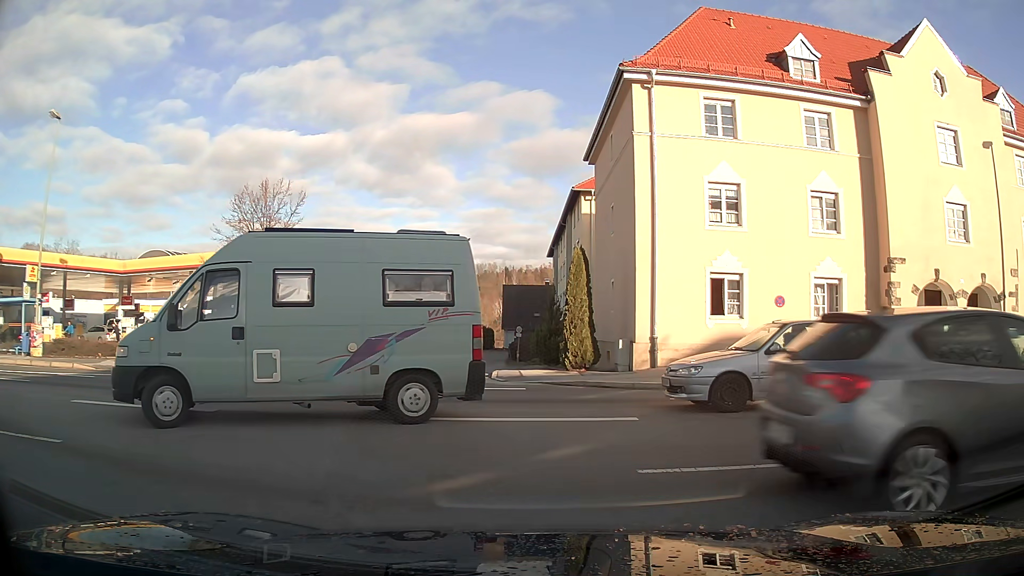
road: residential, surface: asphalt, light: Day
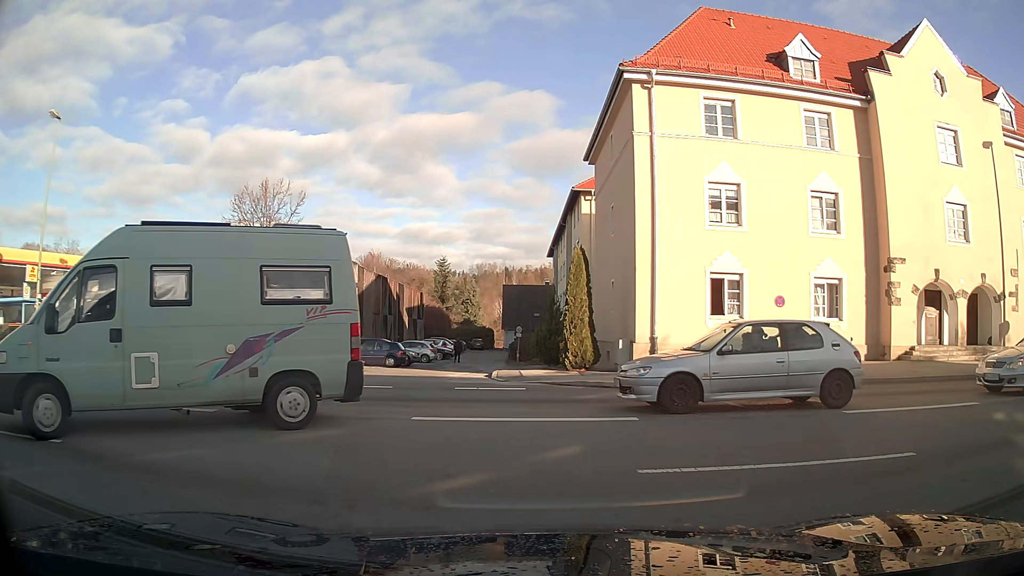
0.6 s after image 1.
(0.0, 0.0) m; 0°
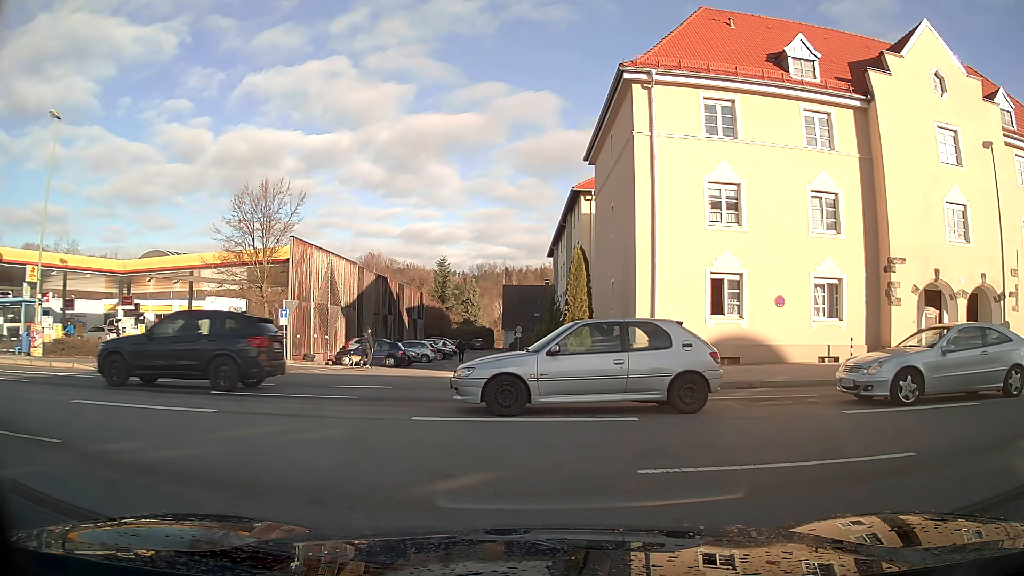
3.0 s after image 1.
(0.0, 0.0) m; 0°
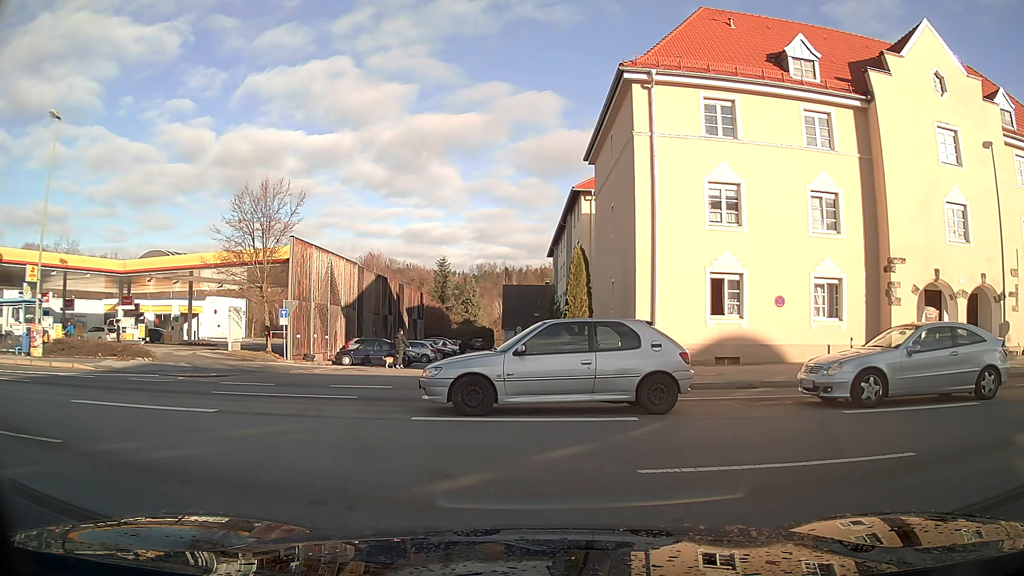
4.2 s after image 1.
(0.0, 0.0) m; 0°
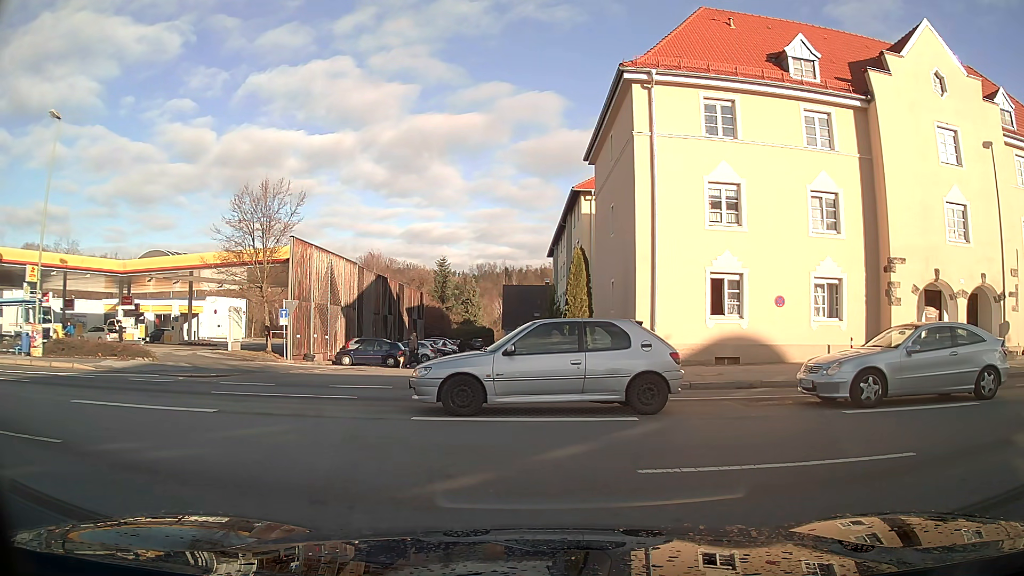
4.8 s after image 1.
(0.0, 0.0) m; 0°
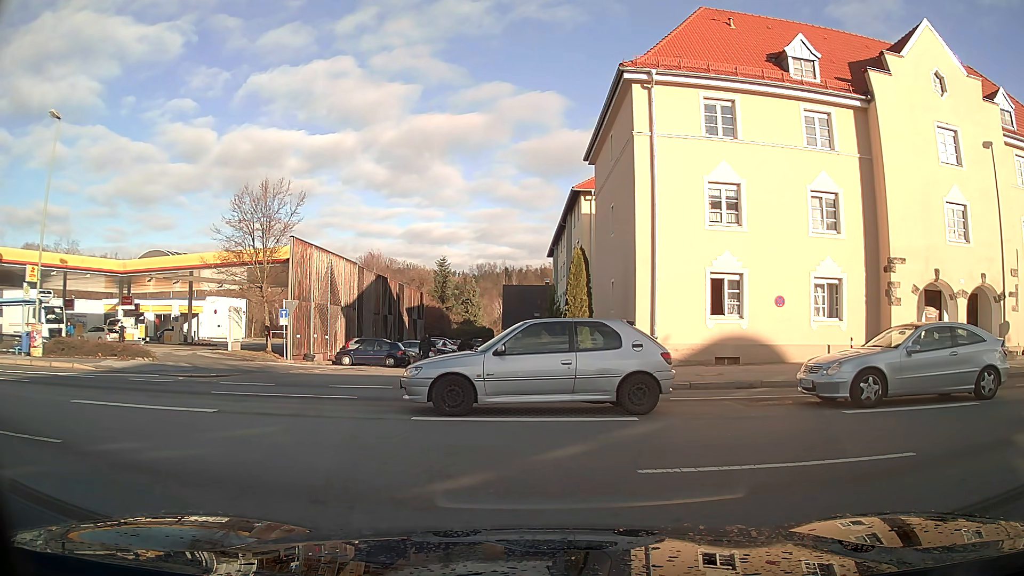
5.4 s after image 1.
(0.0, 0.0) m; 0°
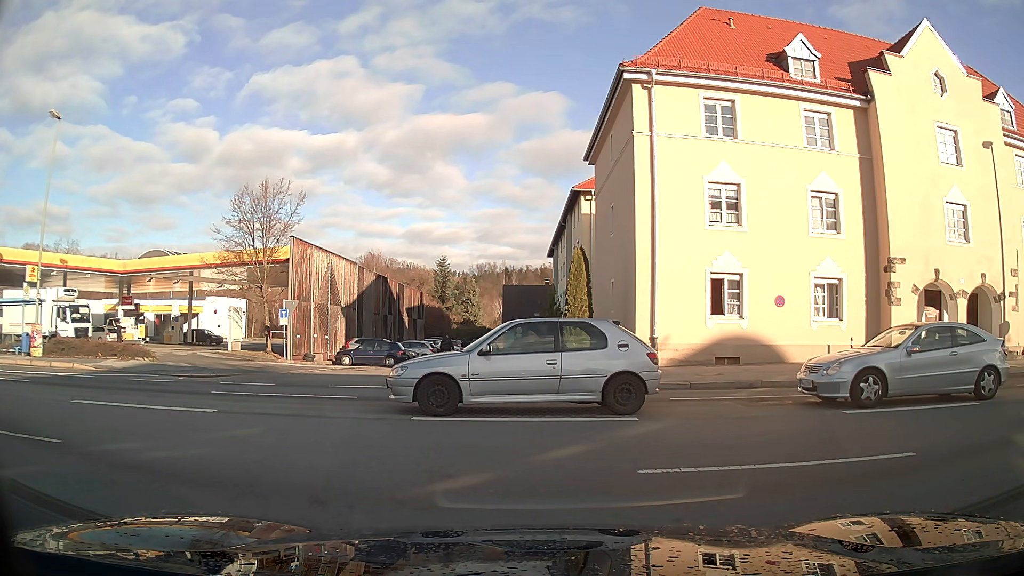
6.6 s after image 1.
(0.0, 0.0) m; 0°
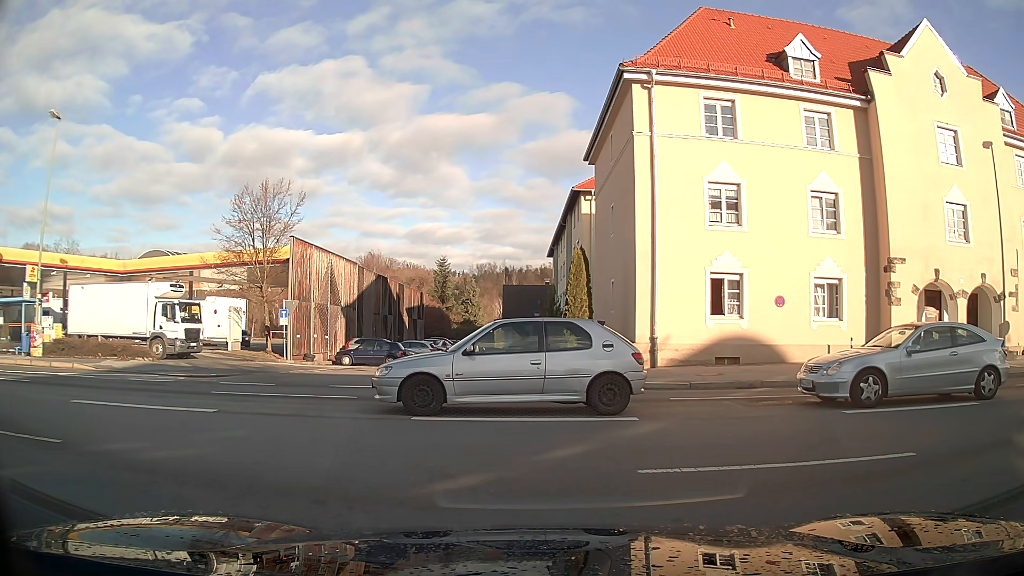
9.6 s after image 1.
(0.0, 0.0) m; 0°
